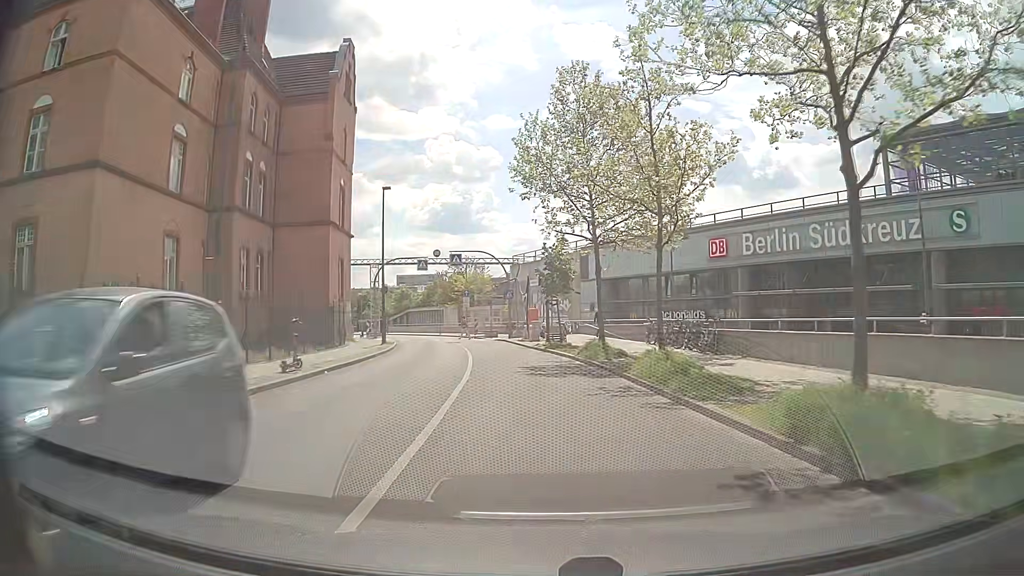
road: unclassified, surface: asphalt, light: Day
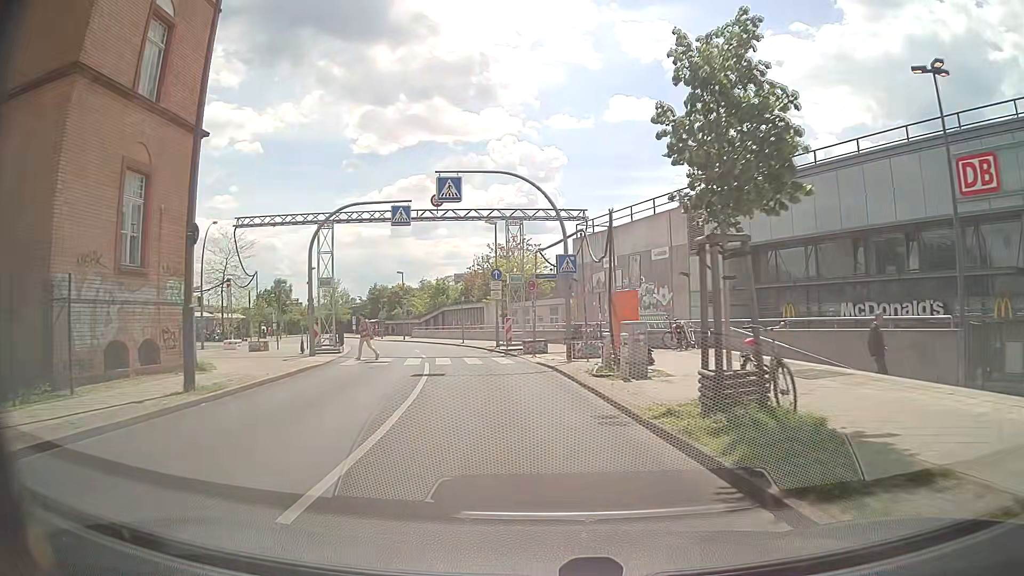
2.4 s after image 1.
(-0.8, +24.2) m; -5°
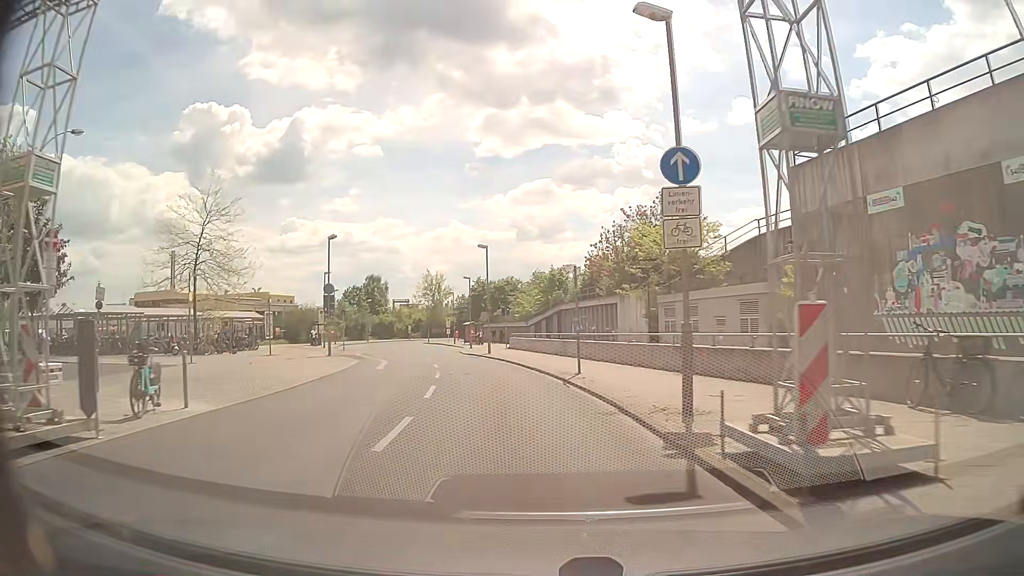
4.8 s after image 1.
(-2.5, +24.1) m; -11°
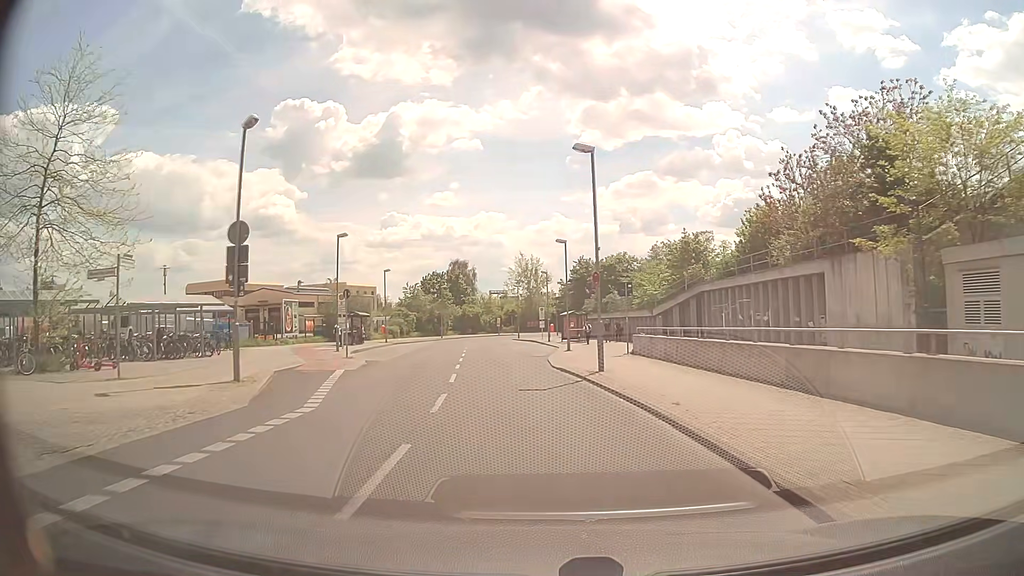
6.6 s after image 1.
(-1.9, +21.0) m; -9°
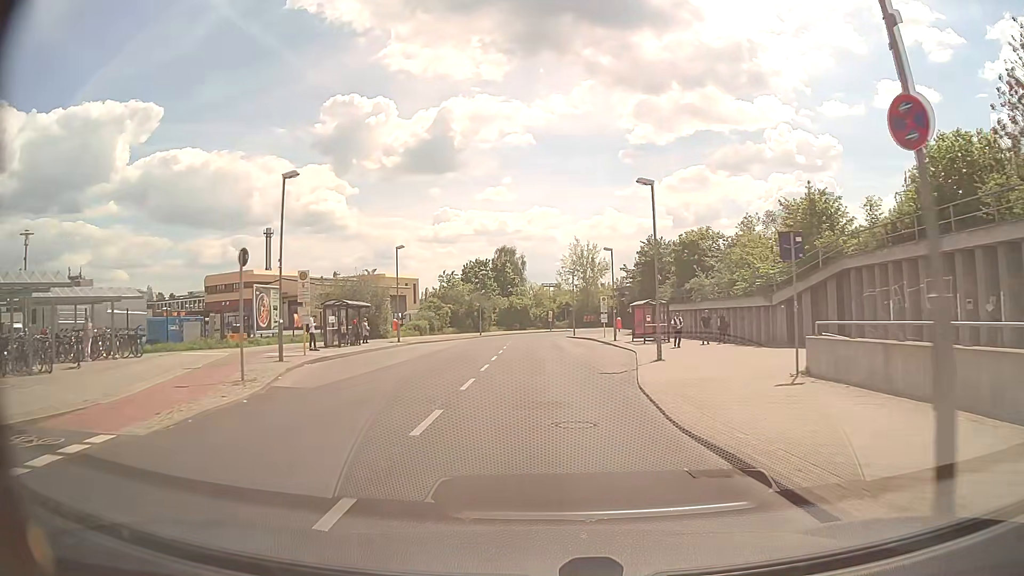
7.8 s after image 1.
(-0.6, +14.7) m; -5°
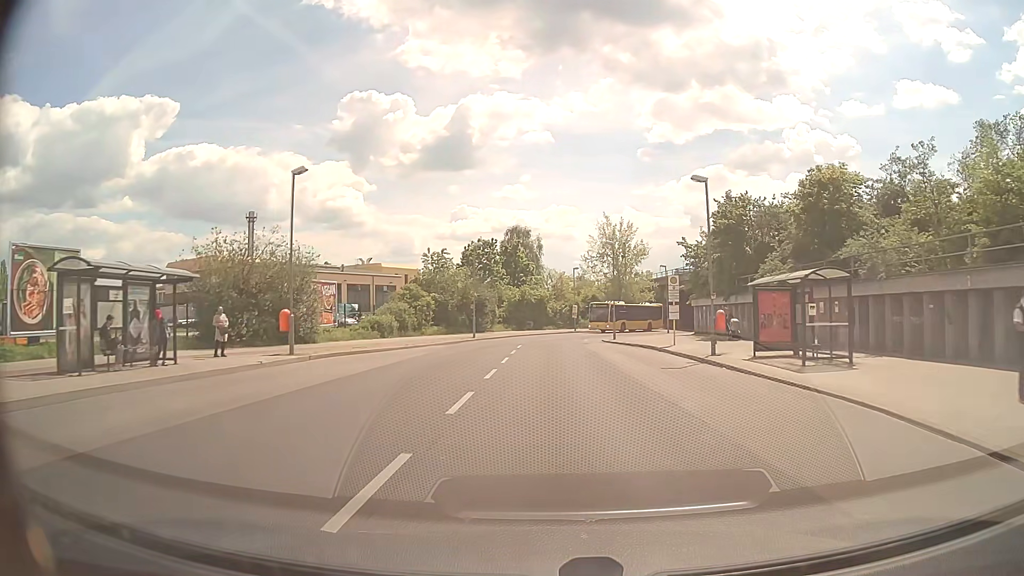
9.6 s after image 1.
(-0.6, +22.4) m; -2°
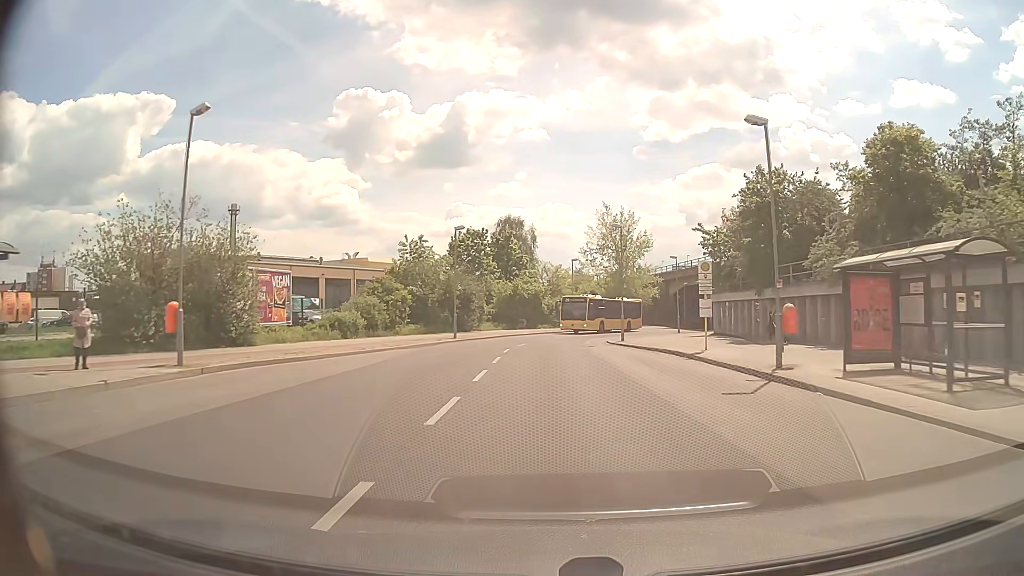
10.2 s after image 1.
(0.0, +7.2) m; 0°
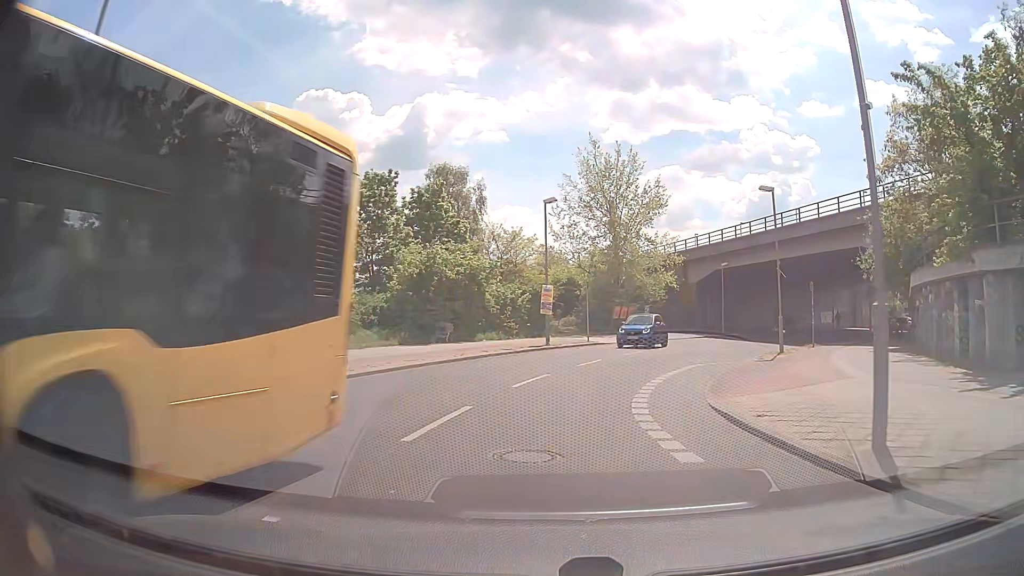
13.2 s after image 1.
(+0.5, +30.7) m; +3°
